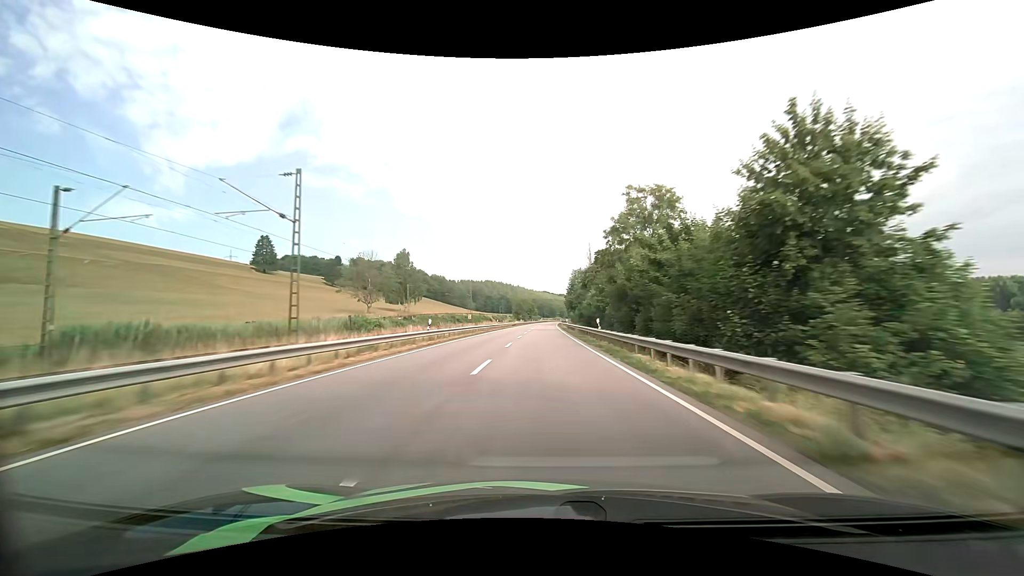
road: primary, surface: asphalt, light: Day
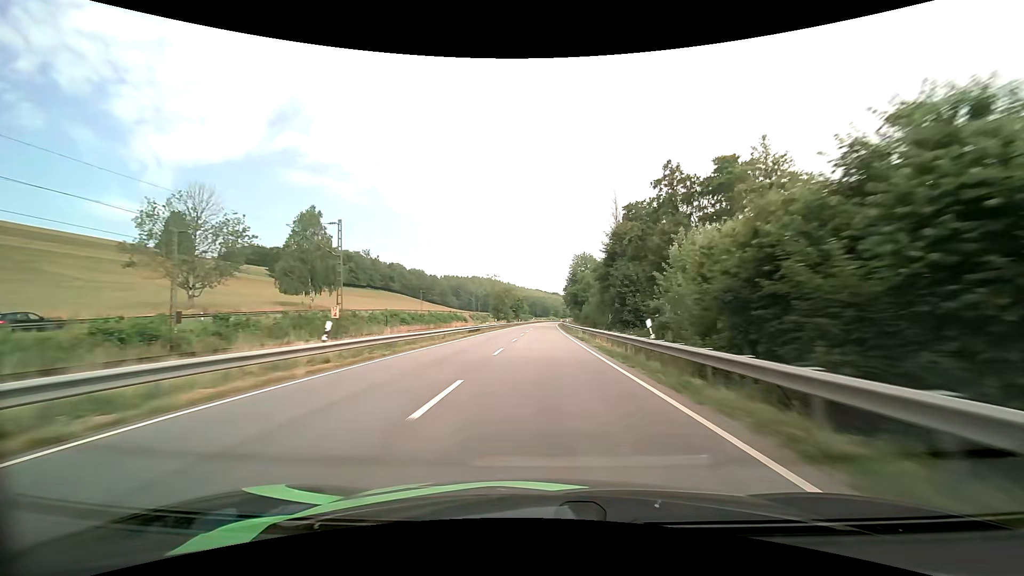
(+0.2, +53.7) m; +1°
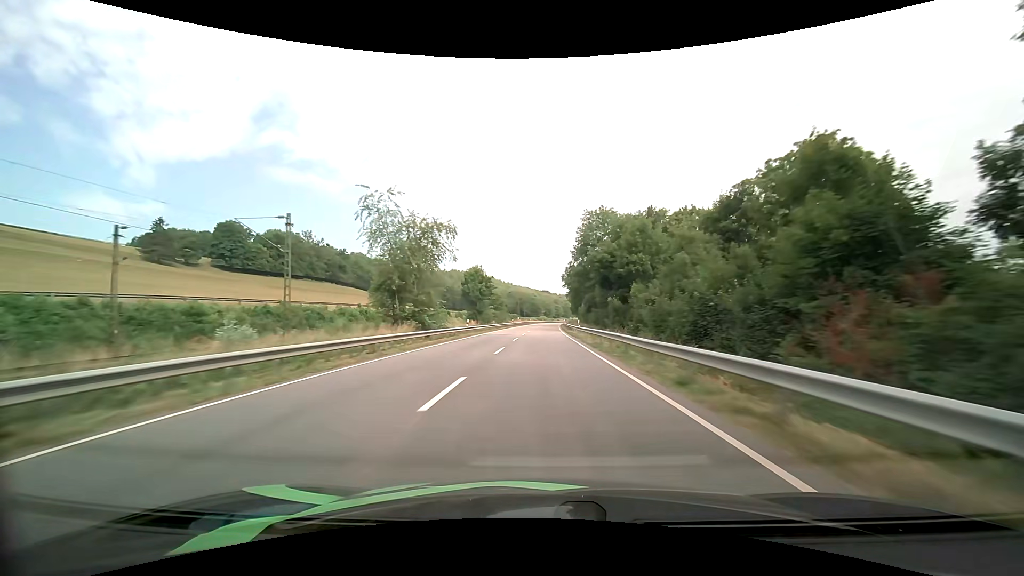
(+0.9, +72.1) m; +1°
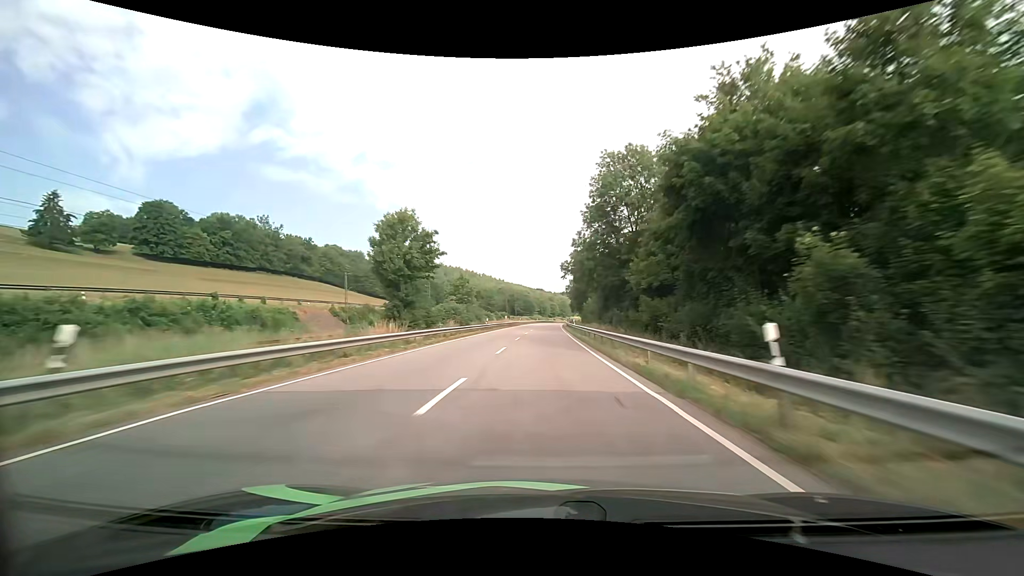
(+0.1, +36.4) m; +1°
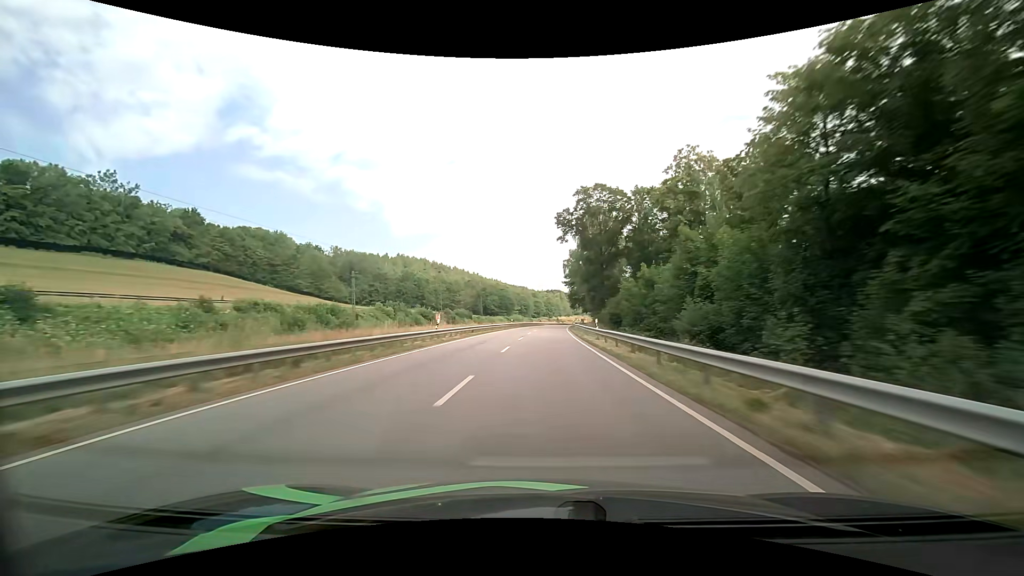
(+1.0, +72.9) m; +2°
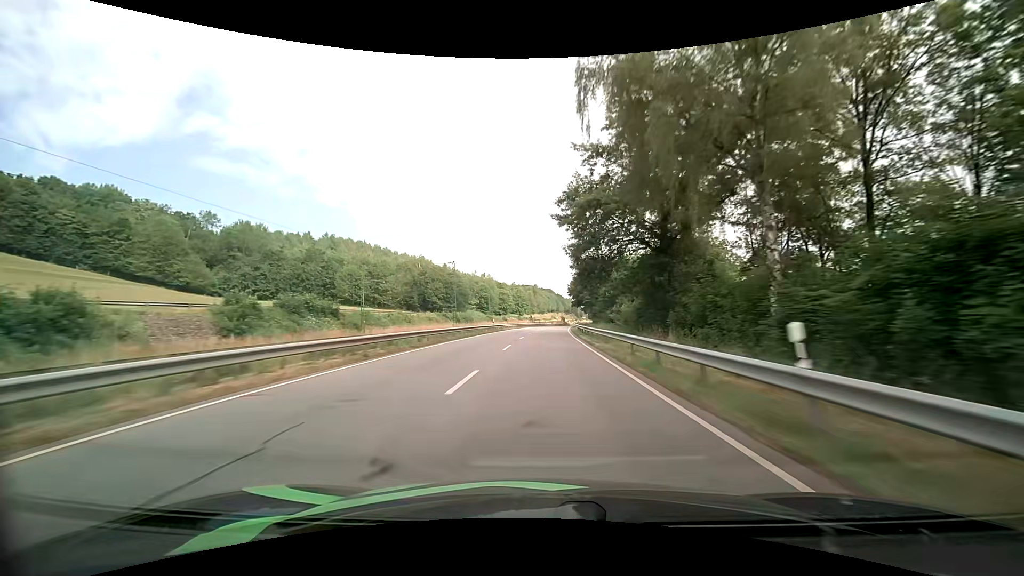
(+1.9, +72.3) m; +3°
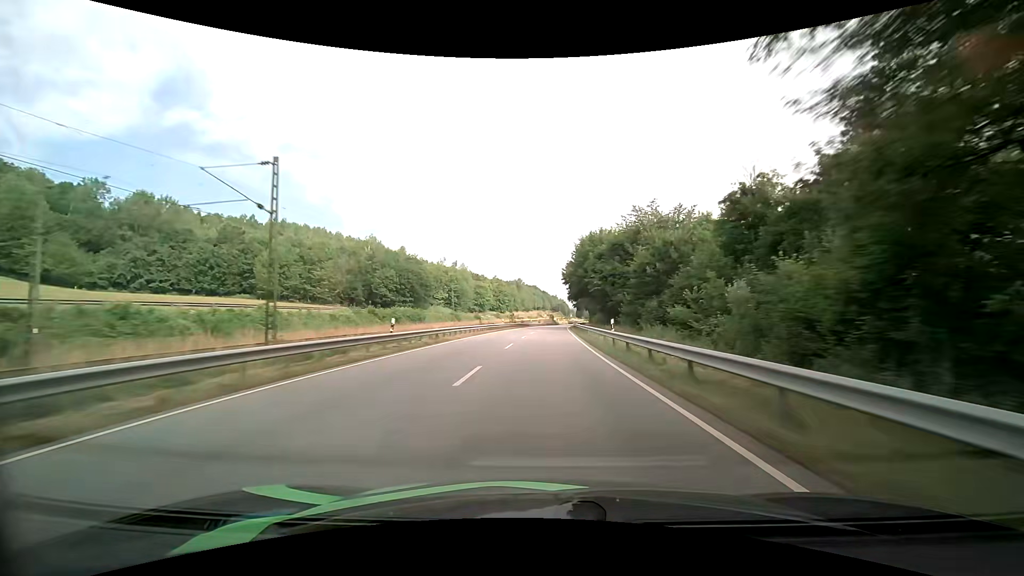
(+0.6, +35.5) m; +2°
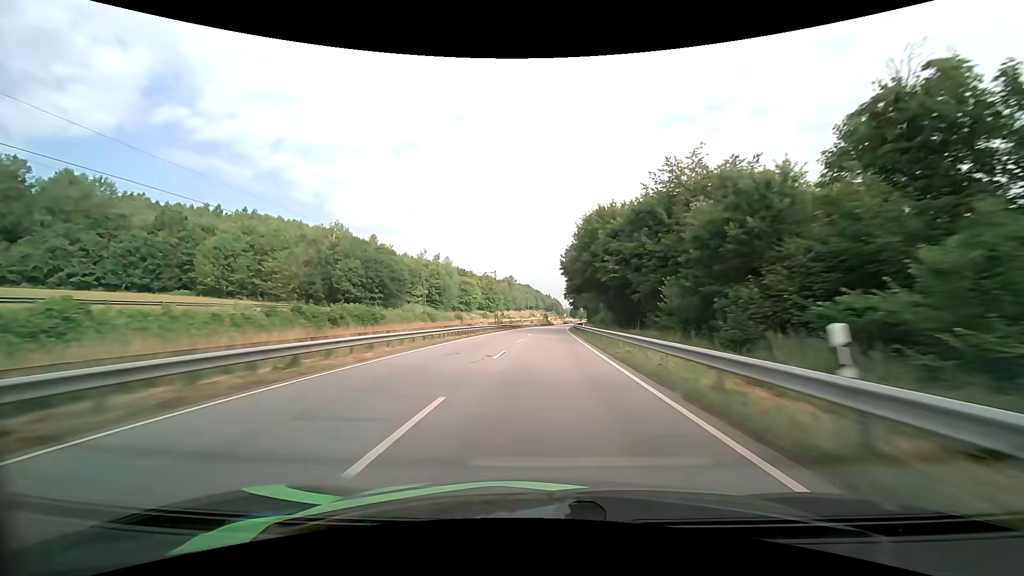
(+0.1, +17.7) m; +1°
(0, +10) (0, +20) (0, +30) (0, +40) (+1, +50) (+1, +60) (+2, +70) (+2, +80) (+3, +90) (+4, +100) m
